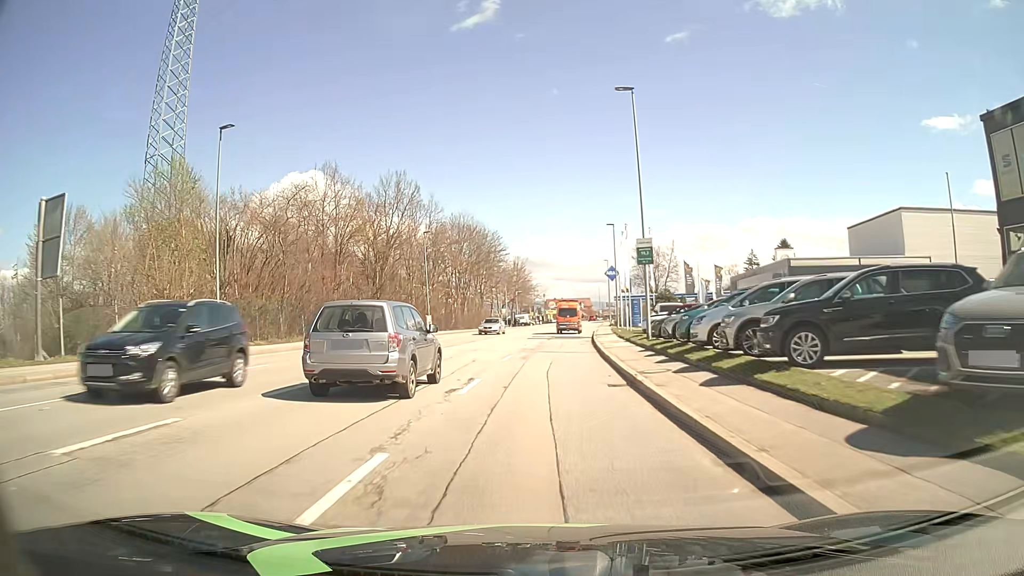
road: tertiary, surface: asphalt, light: Day
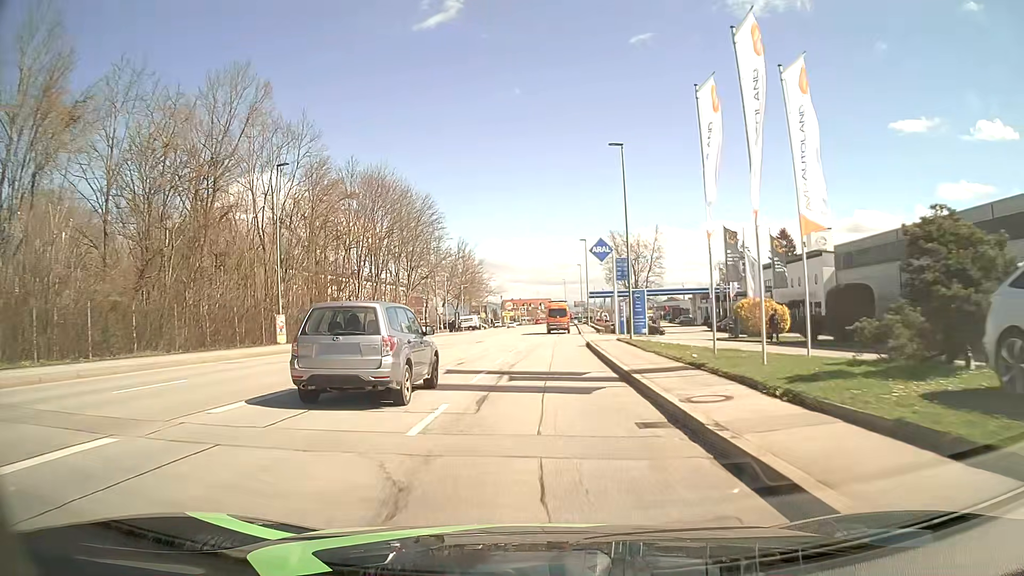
(+1.0, +31.6) m; +4°
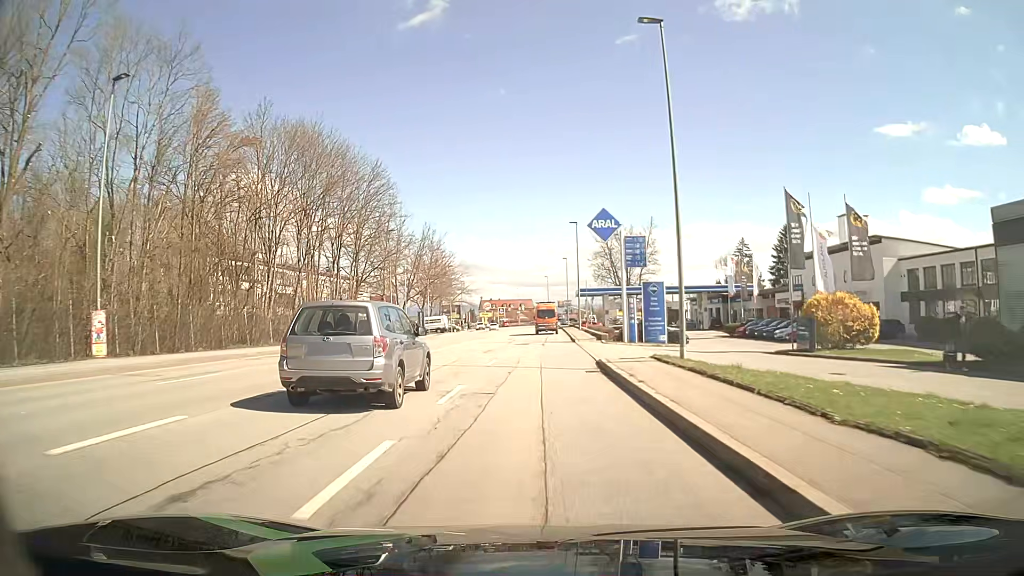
(+0.2, +15.8) m; +2°
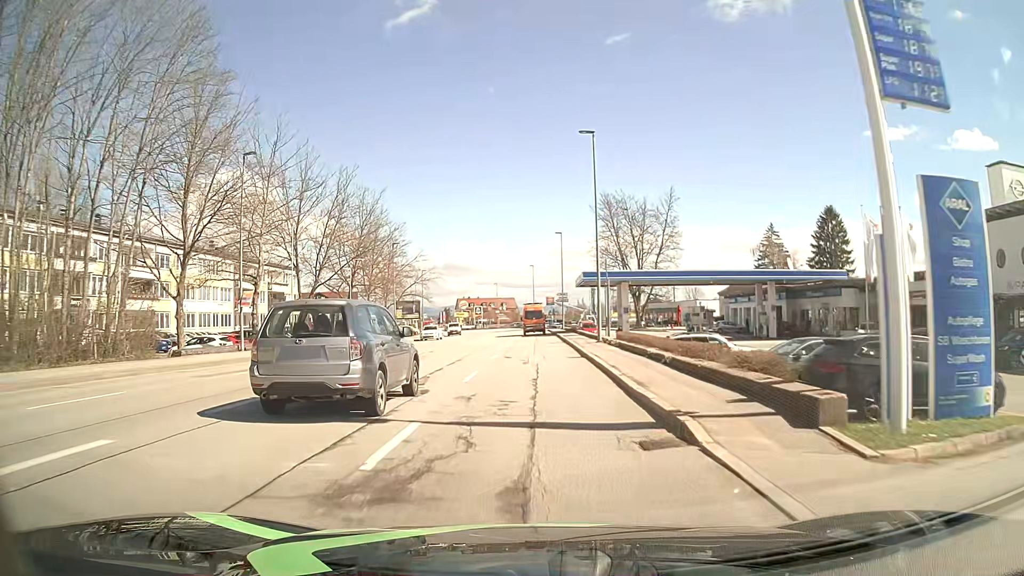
(+0.5, +31.6) m; +1°
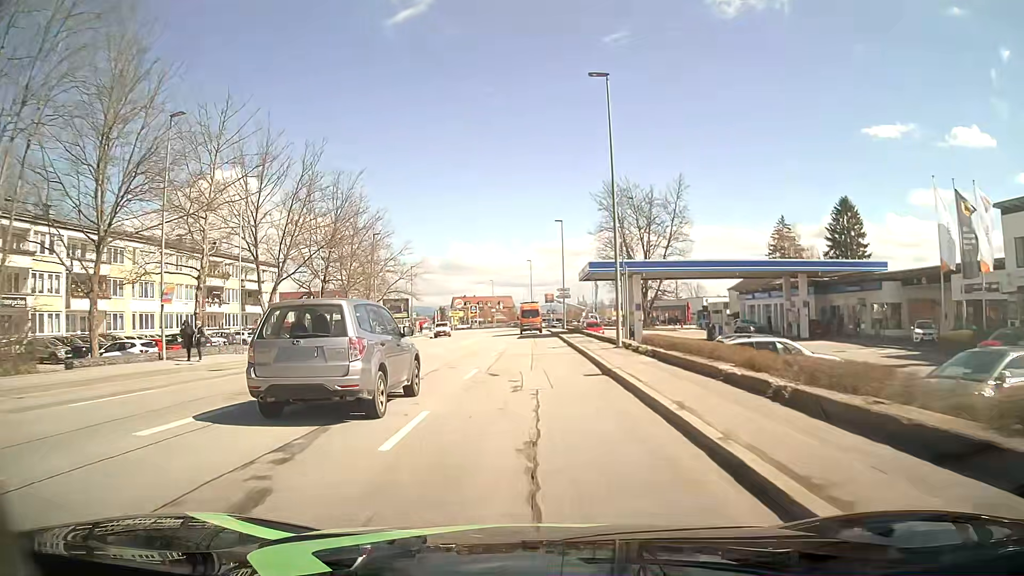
(0.0, +7.9) m; 0°
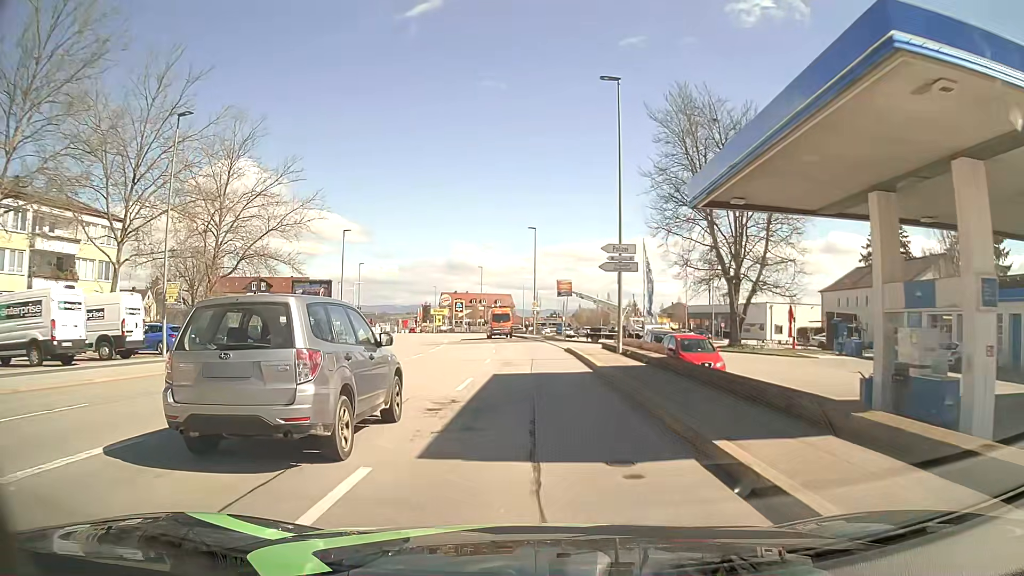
(+0.2, +39.5) m; 0°
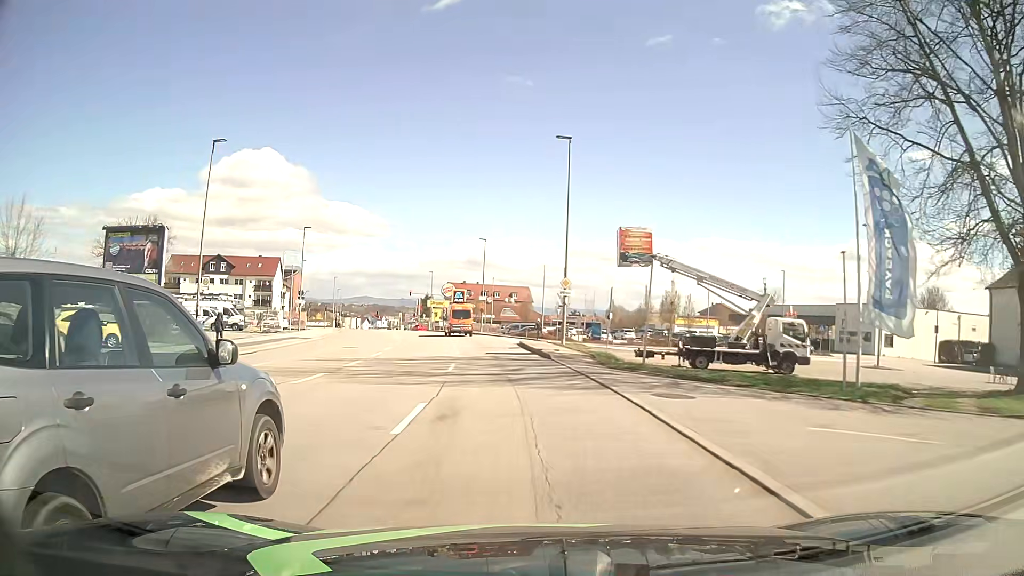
(-0.2, +31.6) m; -1°
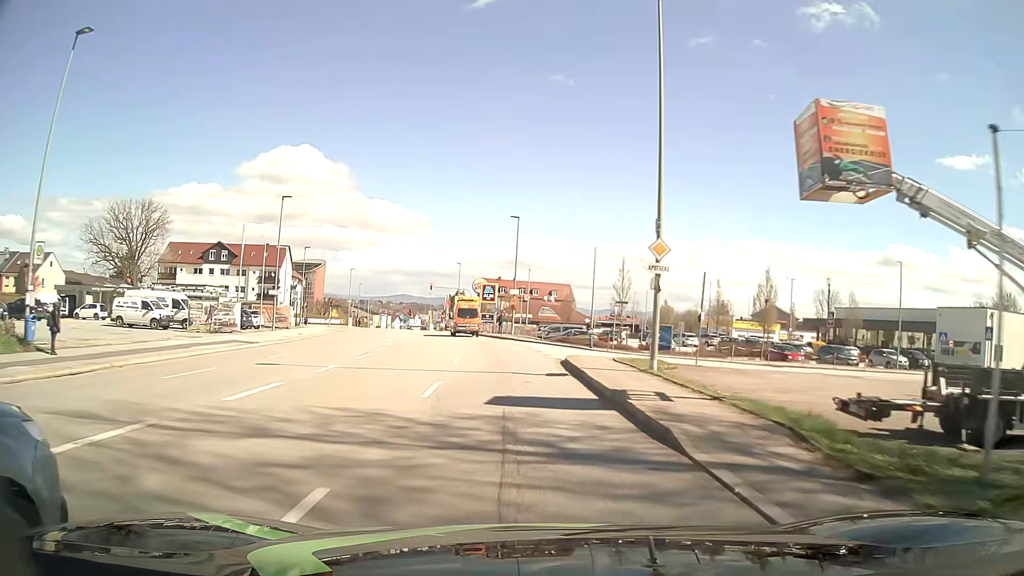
(-0.5, +15.8) m; -4°
(0, +10) (-1, +20) (-1, +30) (-3, +40) (-4, +50) (-6, +60) (-8, +69) (-10, +79) (-12, +89) (-14, +99) m
